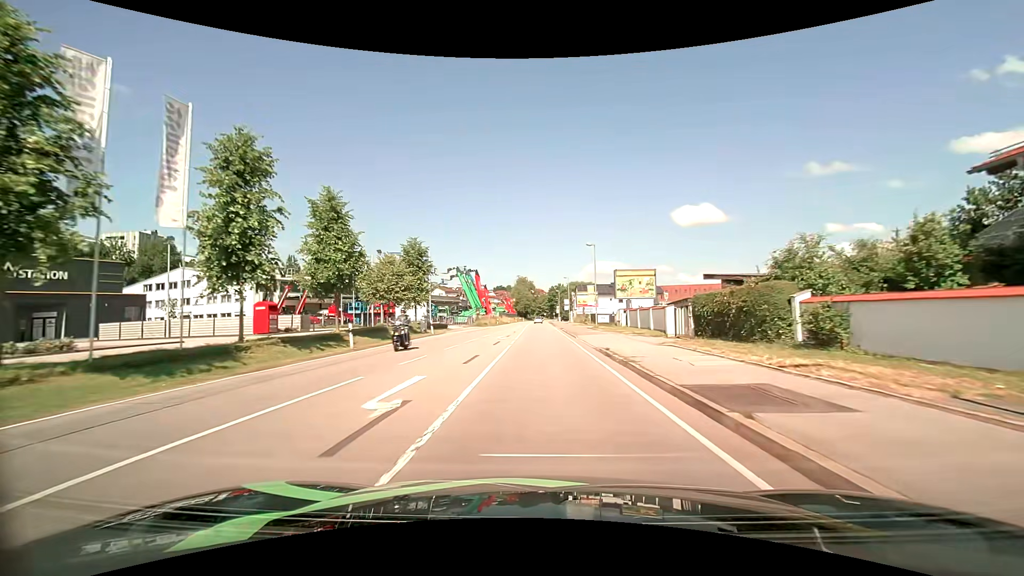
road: primary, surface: asphalt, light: Day
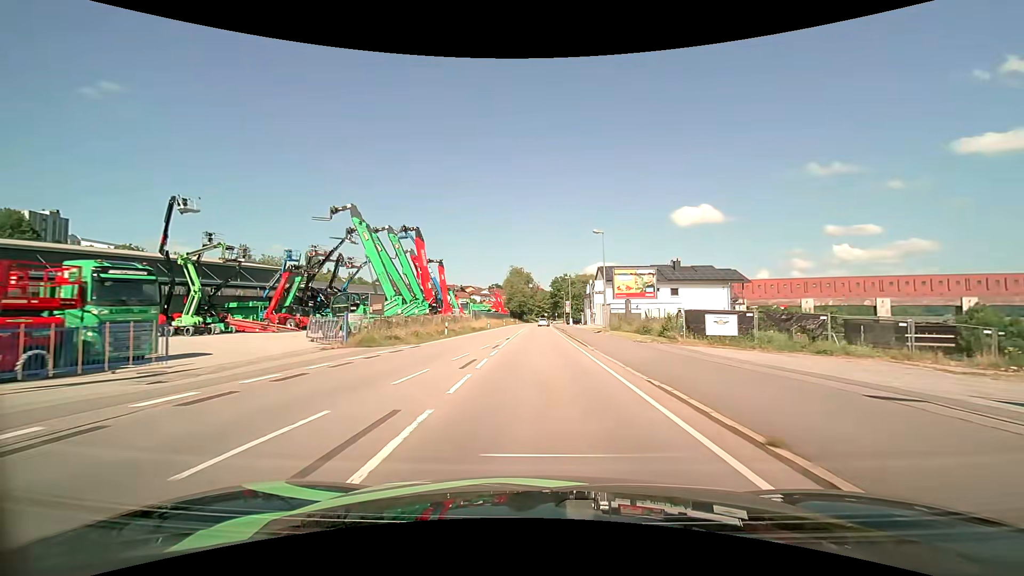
(+0.1, +45.8) m; 0°
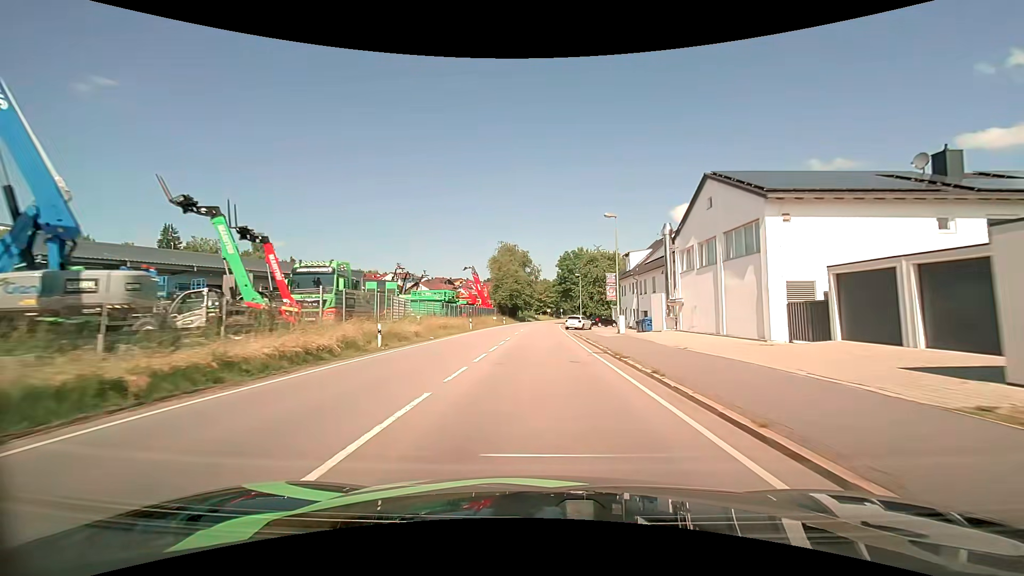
(0.0, +48.3) m; 0°
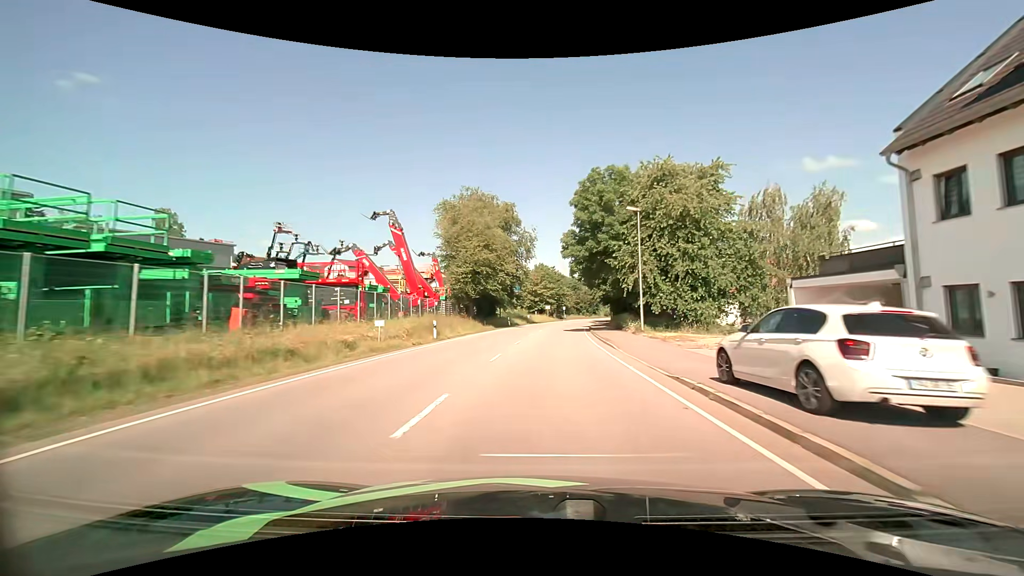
(0.0, +50.0) m; +1°
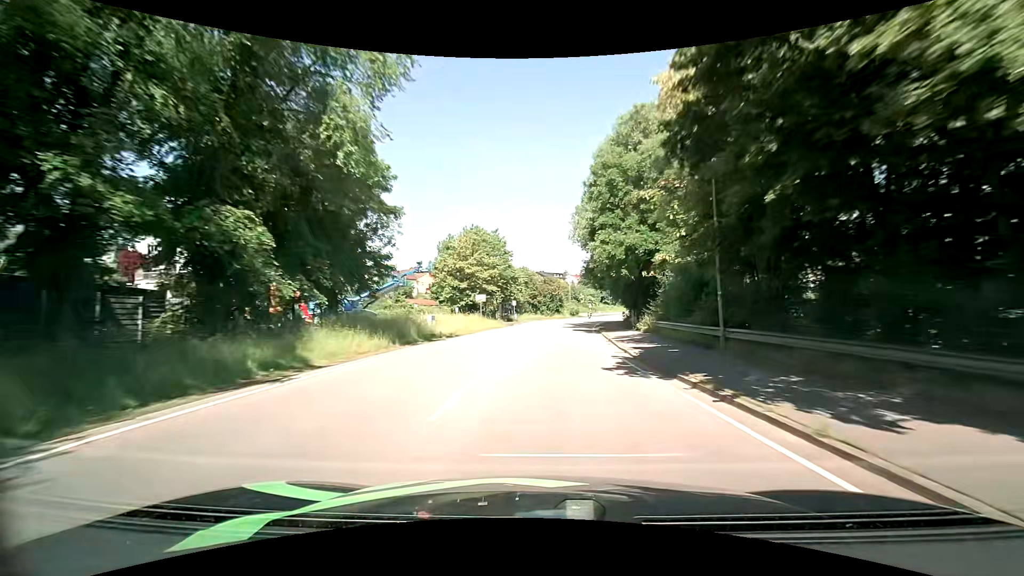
(+2.1, +53.4) m; +6°
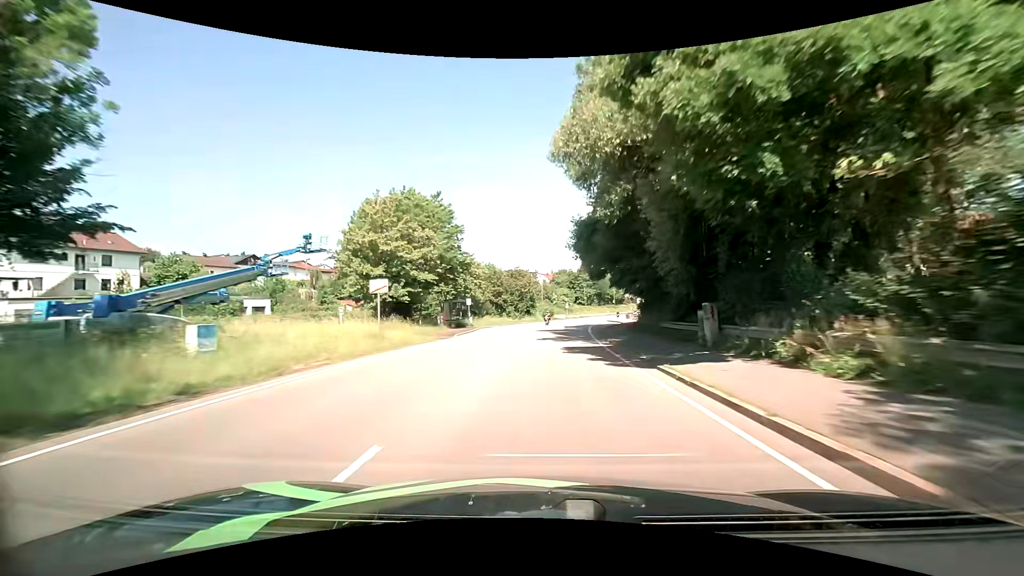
(+0.6, +22.3) m; +3°
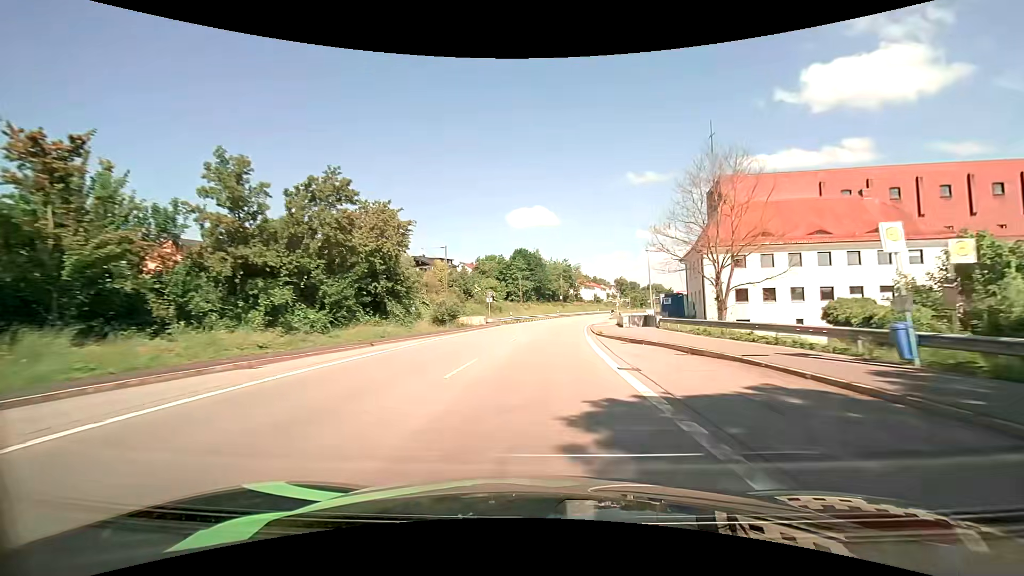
(+4.3, +57.6) m; +8°
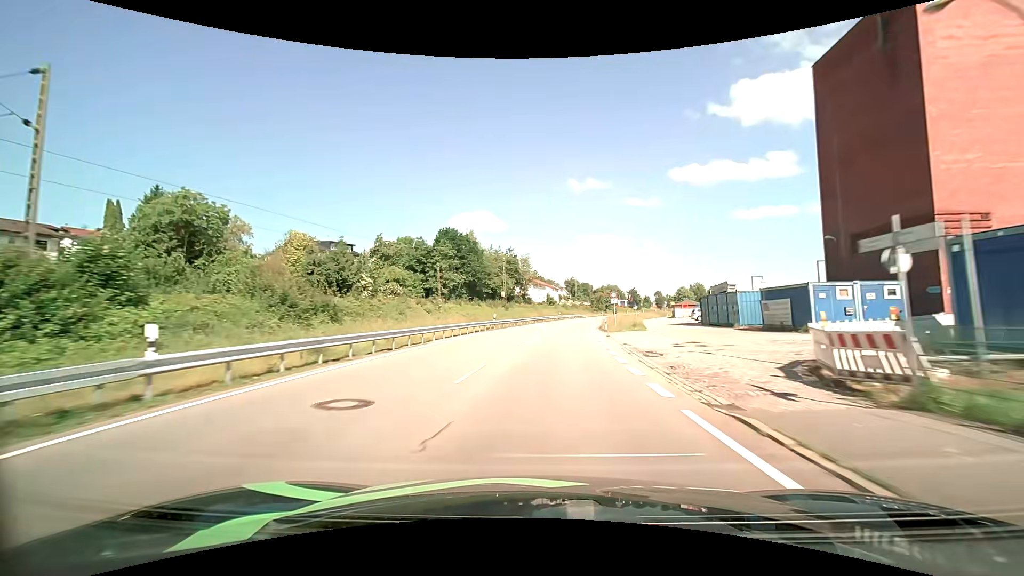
(+2.4, +48.4) m; +6°
(0, +10) (+1, +20) (+1, +30) (+2, +40) (+3, +50) (+5, +60) (+6, +70) (+8, +79) (+11, +89) (+13, +99) m
